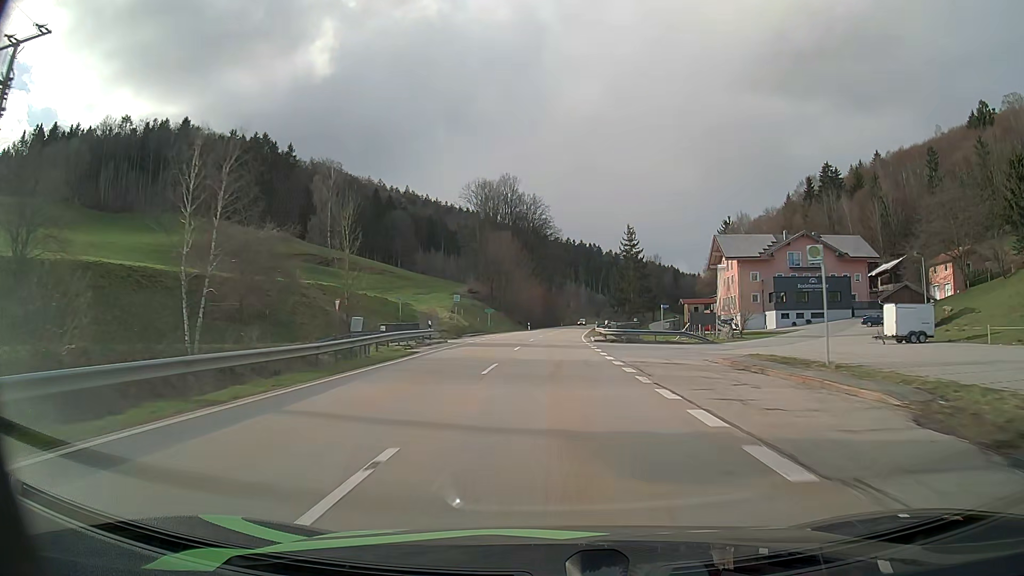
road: secondary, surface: asphalt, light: Day
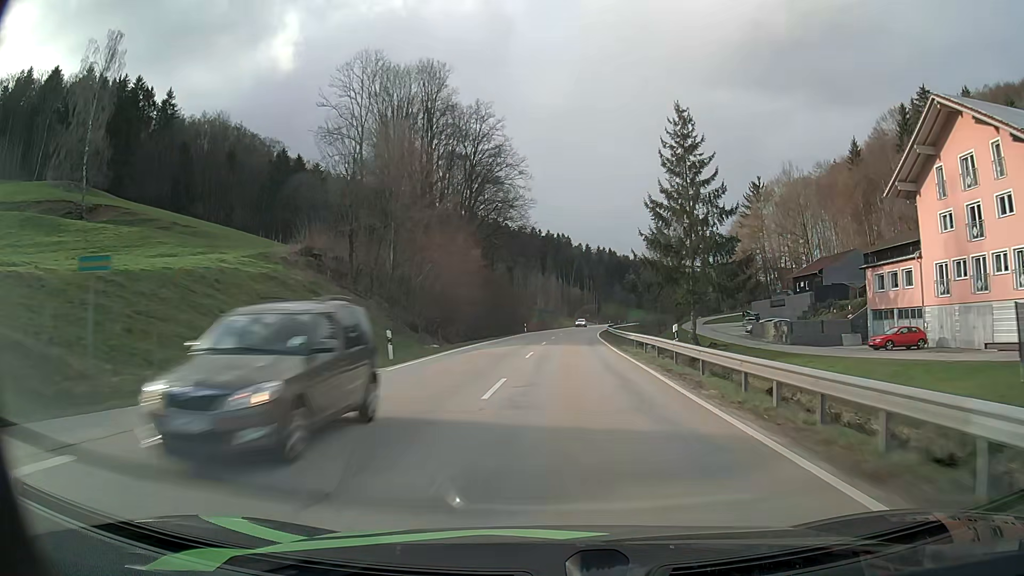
(+1.2, +70.2) m; +3°
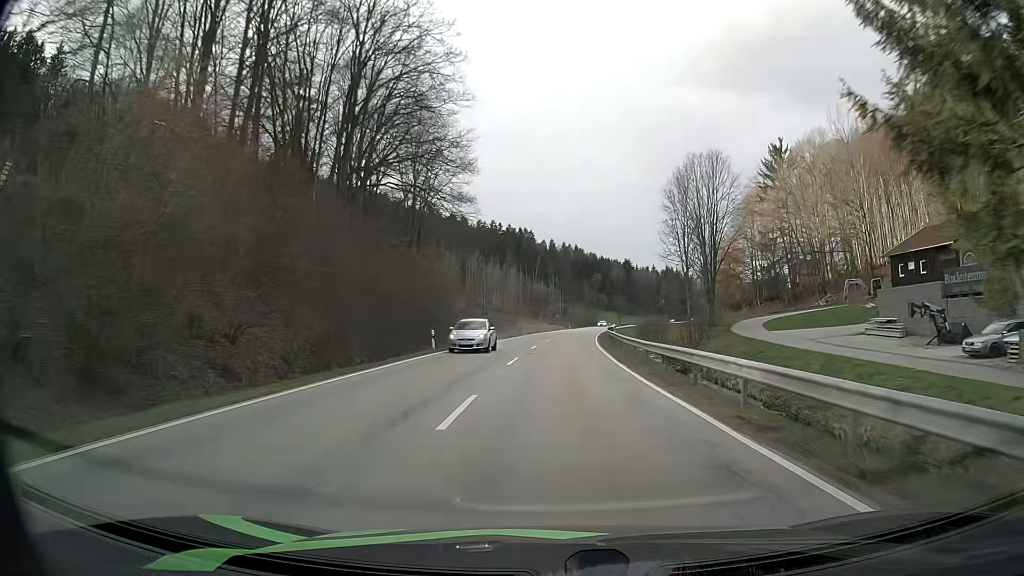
(+1.2, +42.3) m; +3°
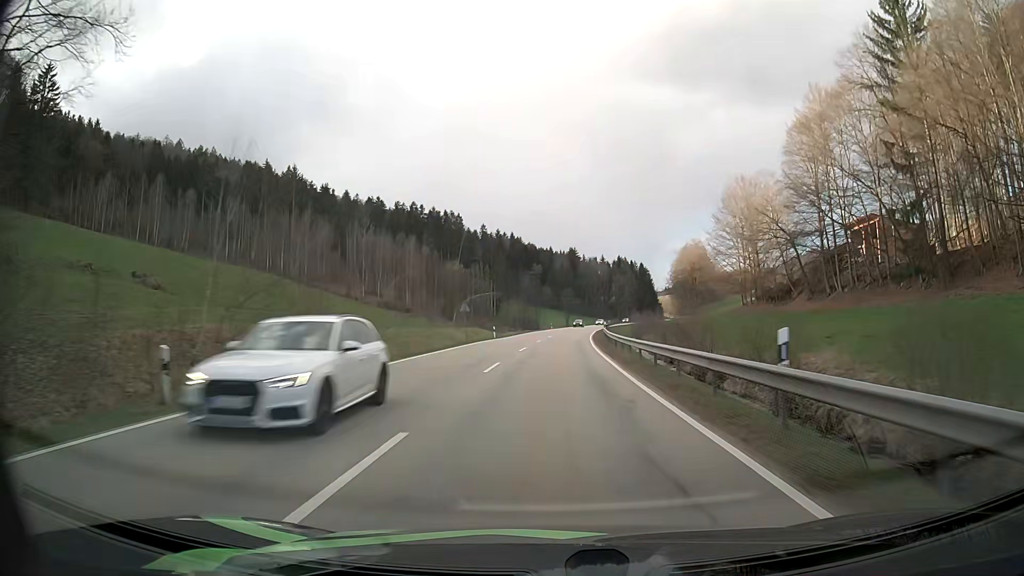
(+3.3, +70.9) m; +6°
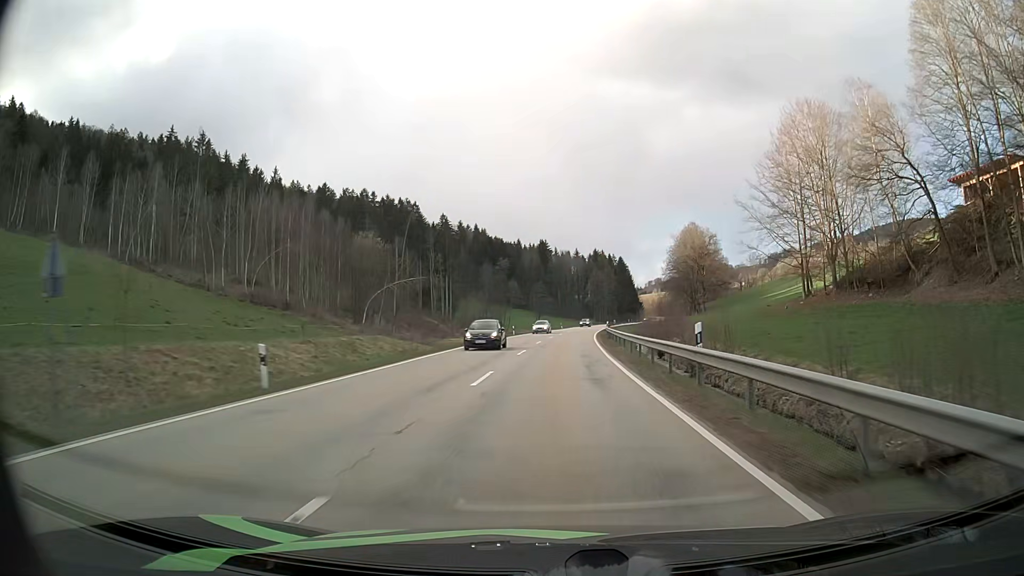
(+0.8, +42.9) m; +2°
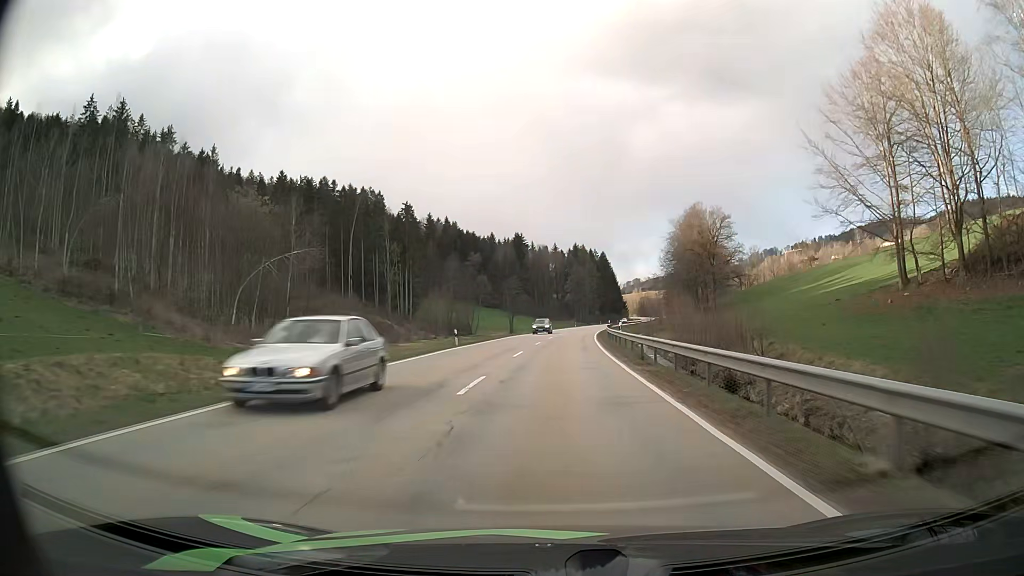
(+0.4, +28.8) m; +2°
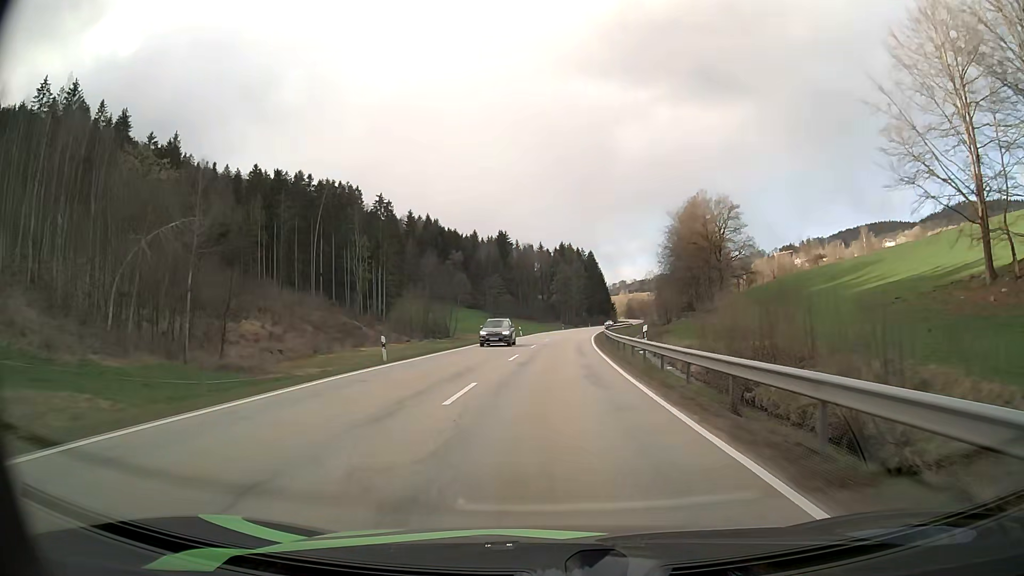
(+0.1, +14.4) m; +1°
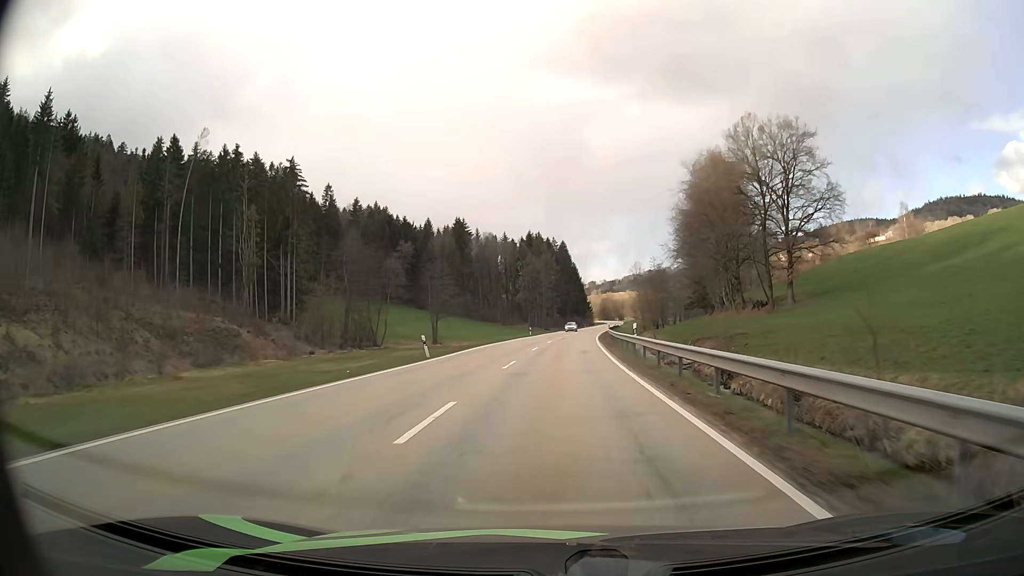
(+1.2, +43.5) m; +3°
(0, +10) (0, +20) (+1, +30) (+1, +40) (+2, +50) (+3, +60) (+3, +70) (+4, +80) (+5, +90) (+6, +100) m
